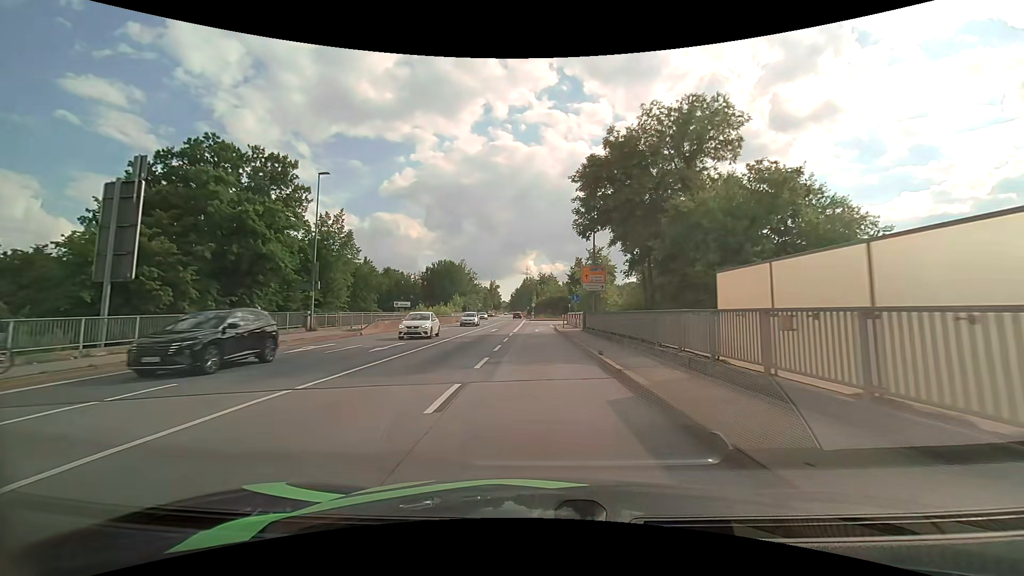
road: primary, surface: asphalt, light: Day
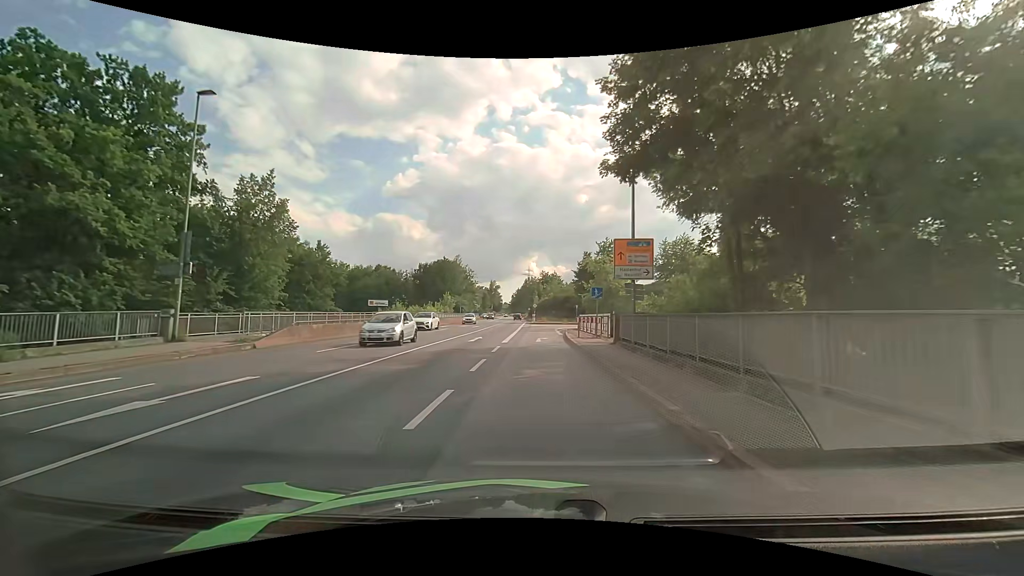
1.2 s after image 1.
(0.0, +12.5) m; -1°
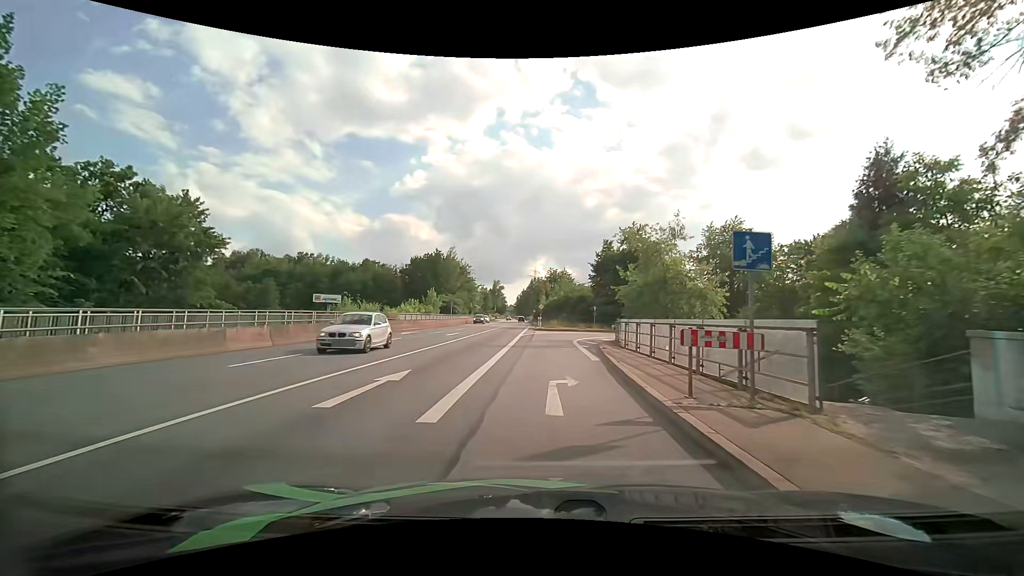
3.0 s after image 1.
(0.0, +17.4) m; 0°
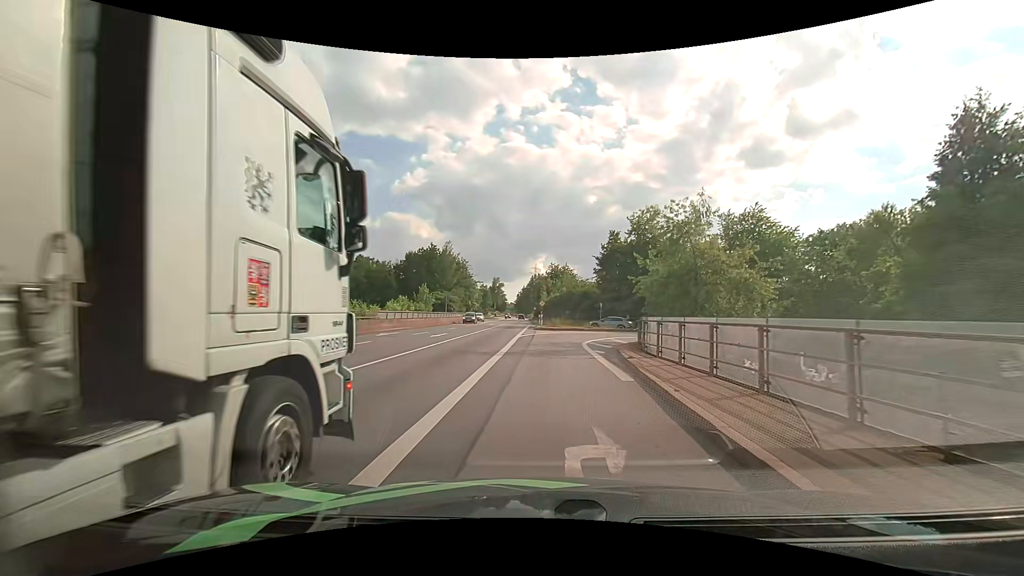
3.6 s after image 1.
(0.0, +5.4) m; 0°
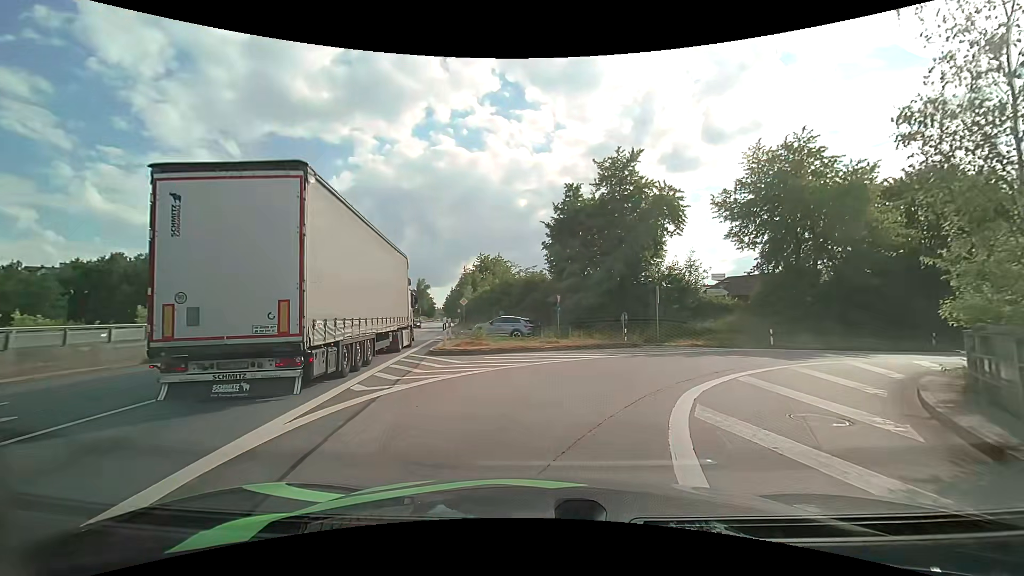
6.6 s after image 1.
(+1.1, +24.2) m; +8°
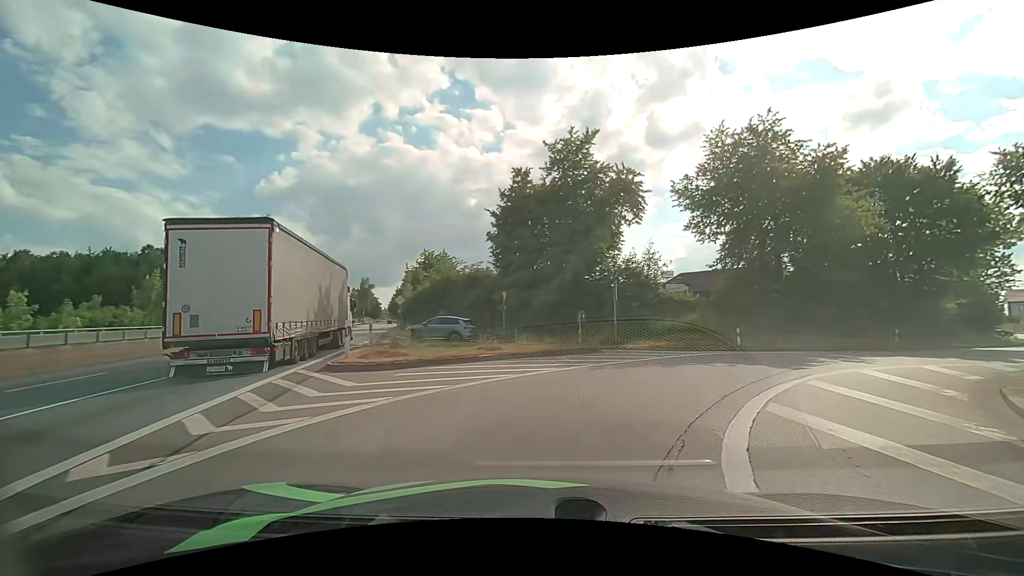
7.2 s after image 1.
(+0.2, +4.4) m; +6°
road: primary_link
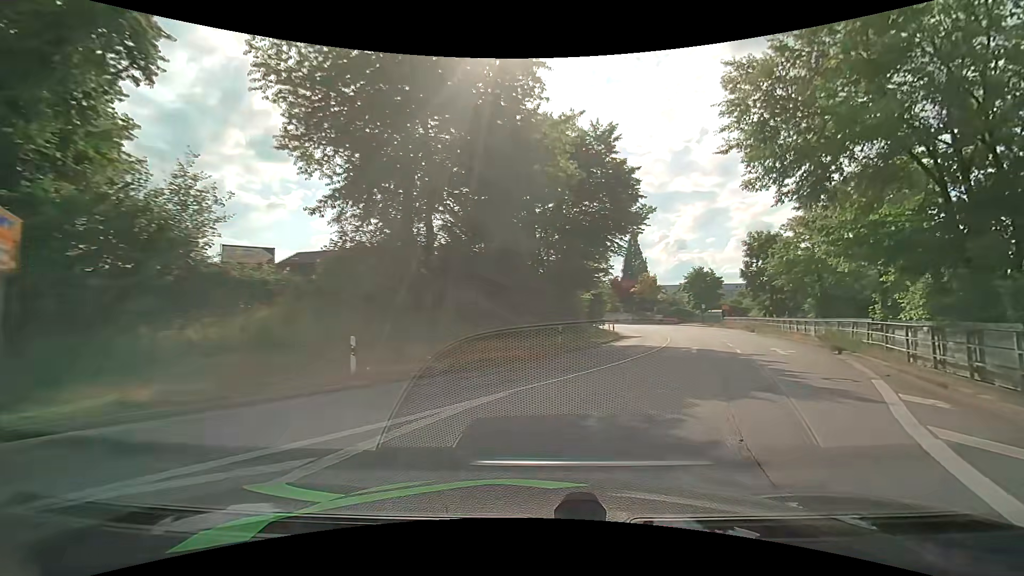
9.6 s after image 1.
(+5.3, +15.9) m; +39°
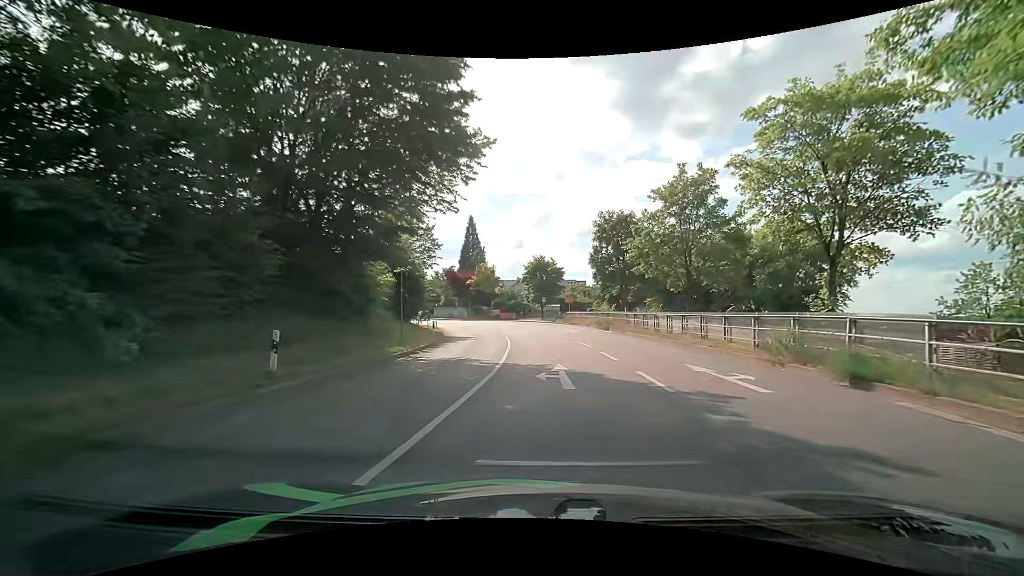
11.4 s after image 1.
(+2.5, +13.2) m; +18°
(0, +10) (+1, +20) (0, +30) (-1, +40) (-4, +50) (-7, +59) (-10, +68) (-15, +77) (-20, +86) (-26, +94) m
